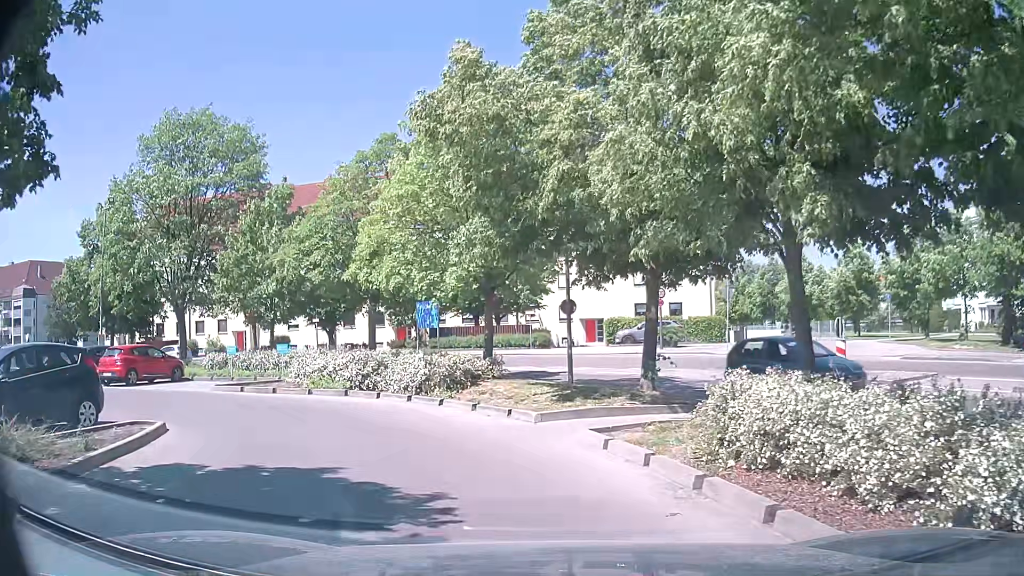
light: Day
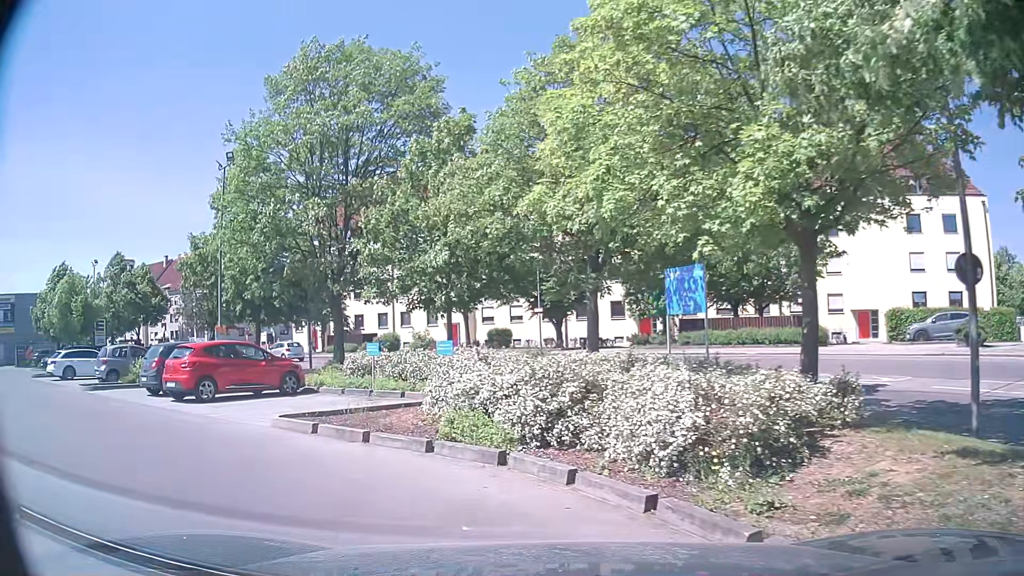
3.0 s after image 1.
(-1.3, +9.2) m; -22°
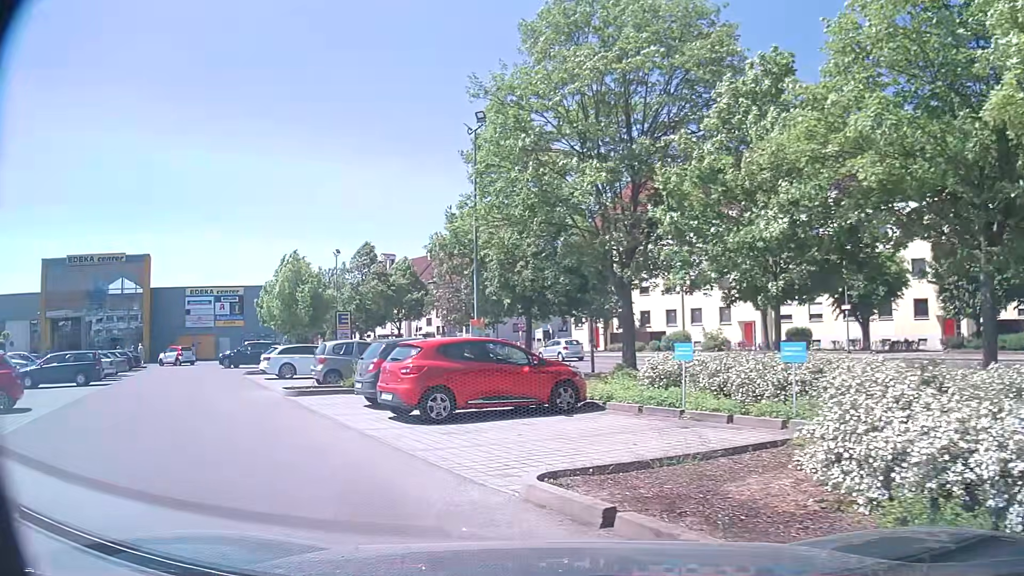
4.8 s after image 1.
(-0.9, +4.8) m; -21°
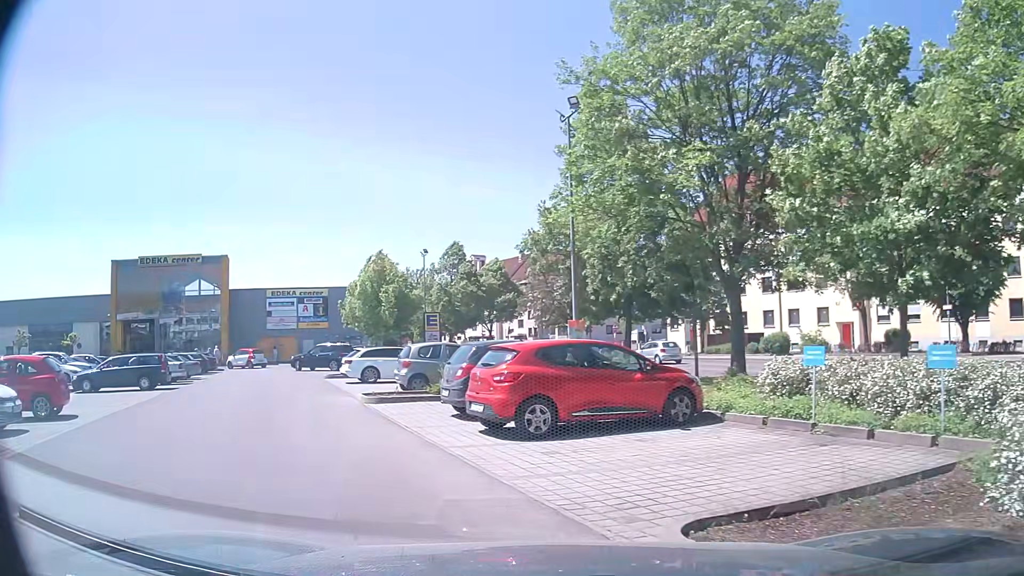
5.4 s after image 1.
(-0.2, +1.6) m; -7°
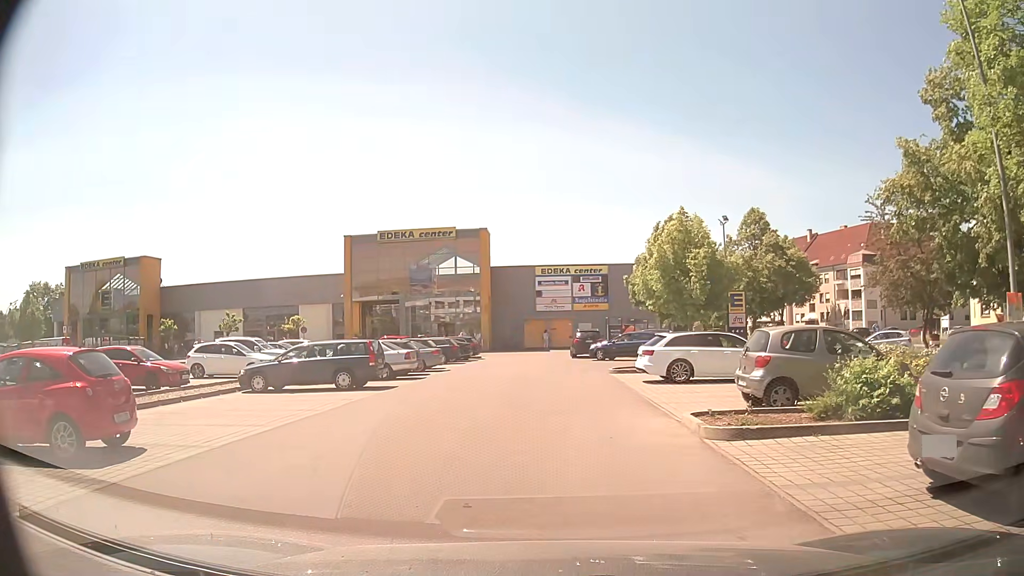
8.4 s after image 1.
(-2.5, +7.7) m; -27°
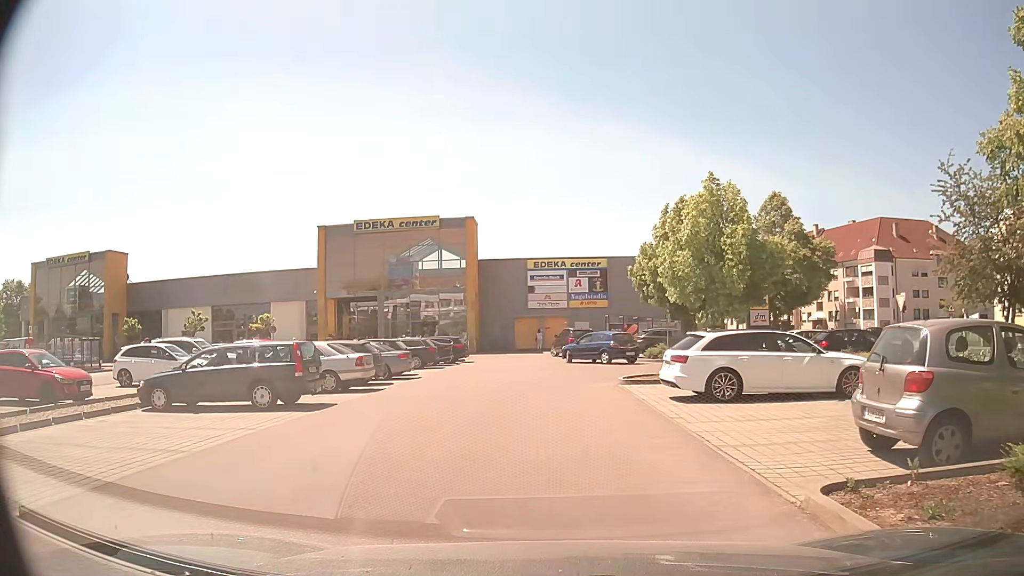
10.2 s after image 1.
(+0.1, +5.5) m; +1°
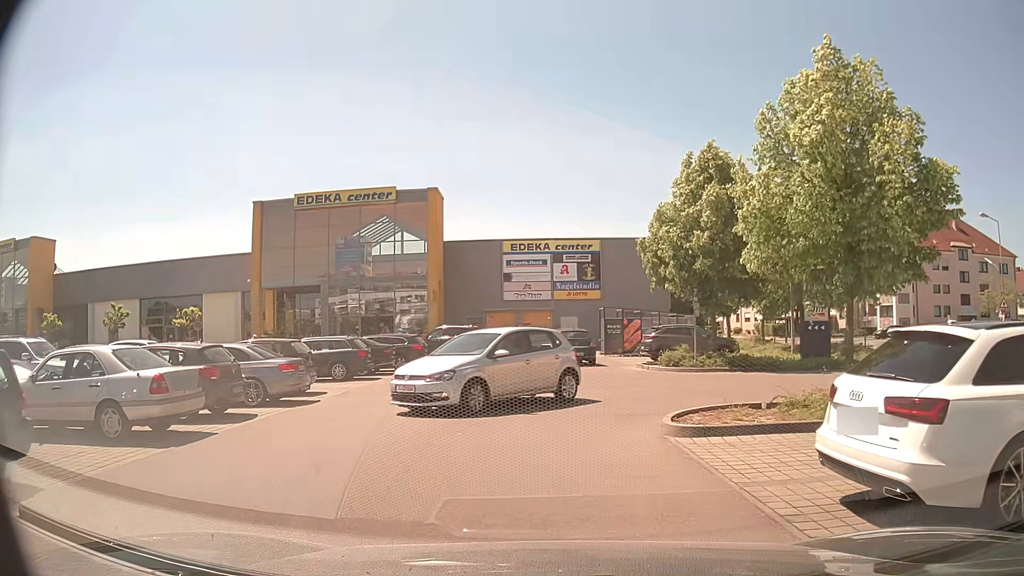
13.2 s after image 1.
(+0.1, +9.6) m; +1°
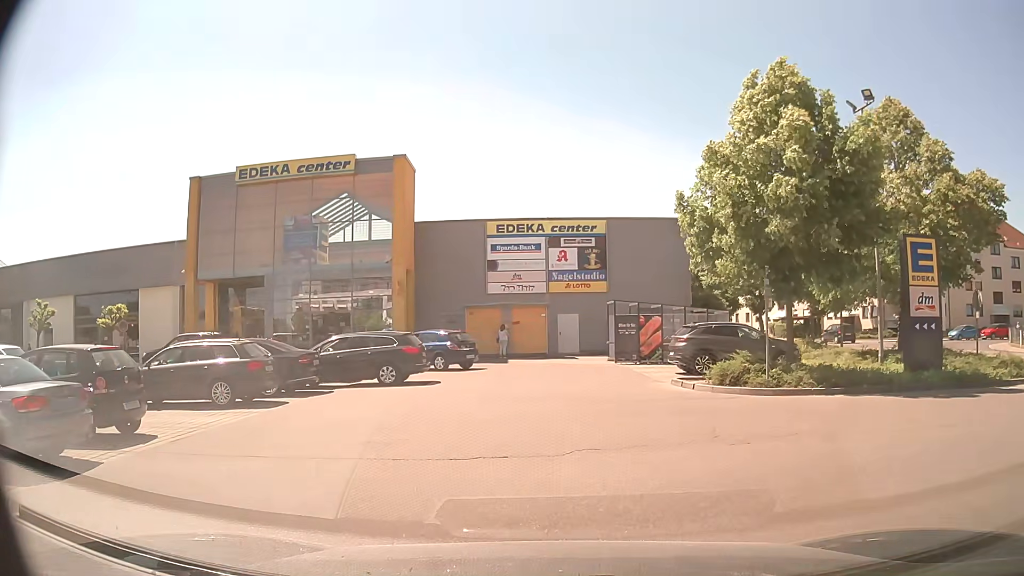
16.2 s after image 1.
(+0.1, +8.2) m; -1°
